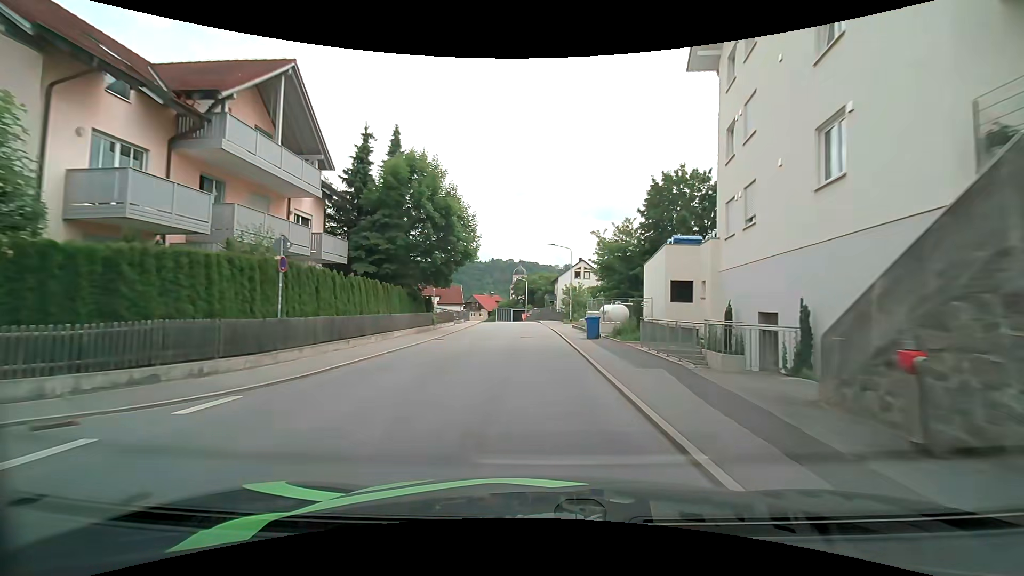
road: tertiary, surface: asphalt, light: Day
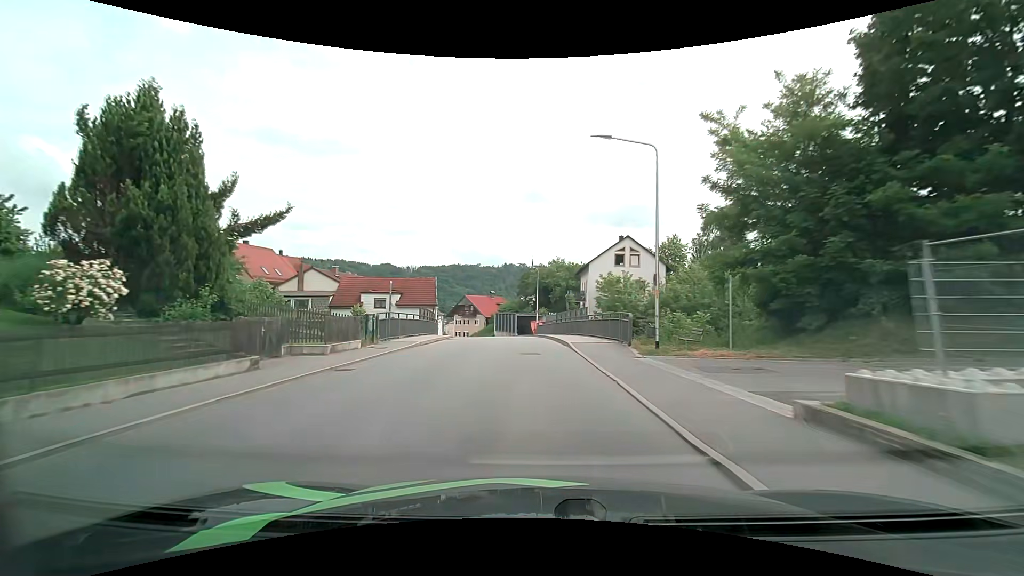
(-0.6, +32.0) m; -2°
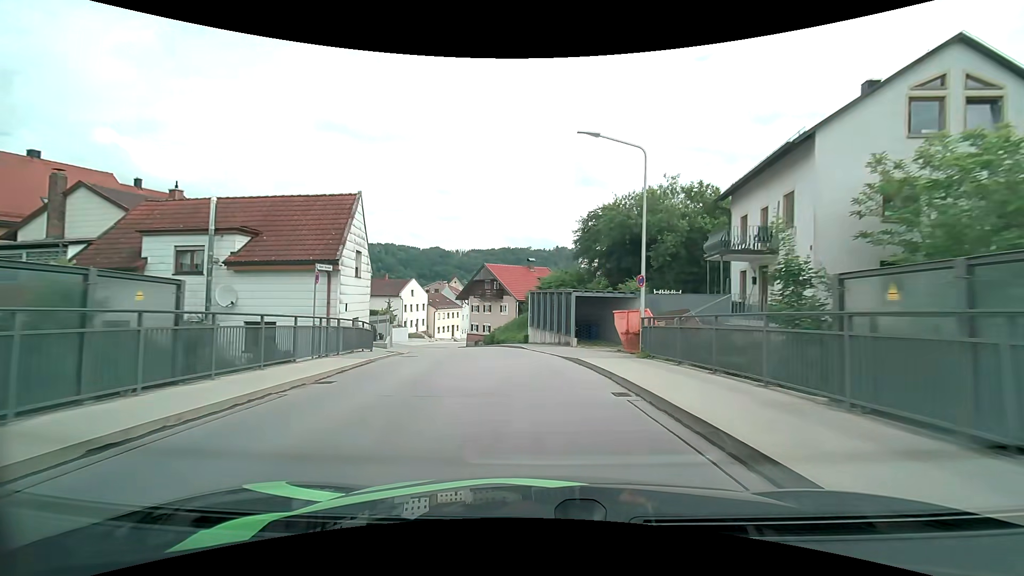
(-2.0, +36.2) m; -6°
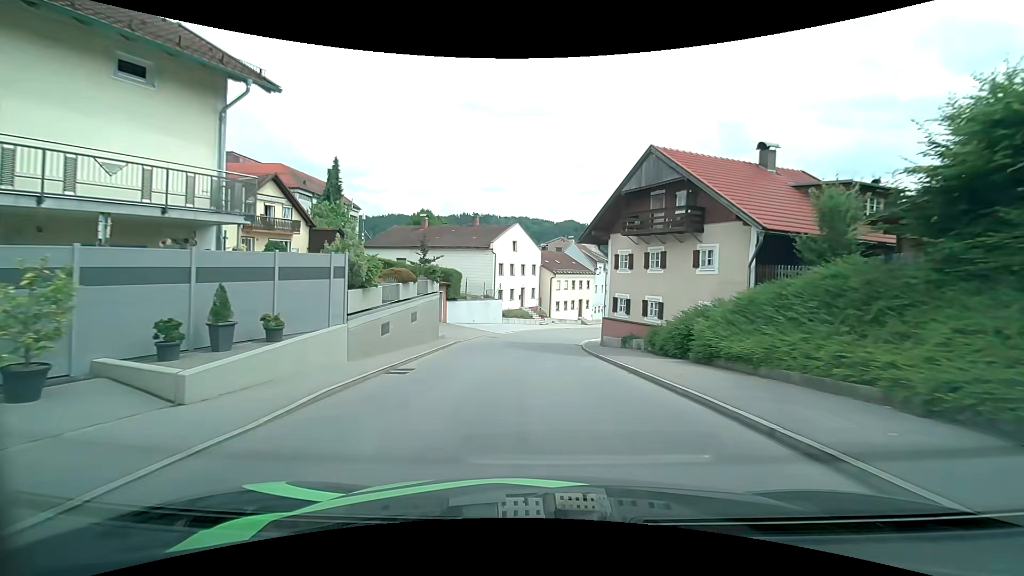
(-4.0, +30.5) m; -15°
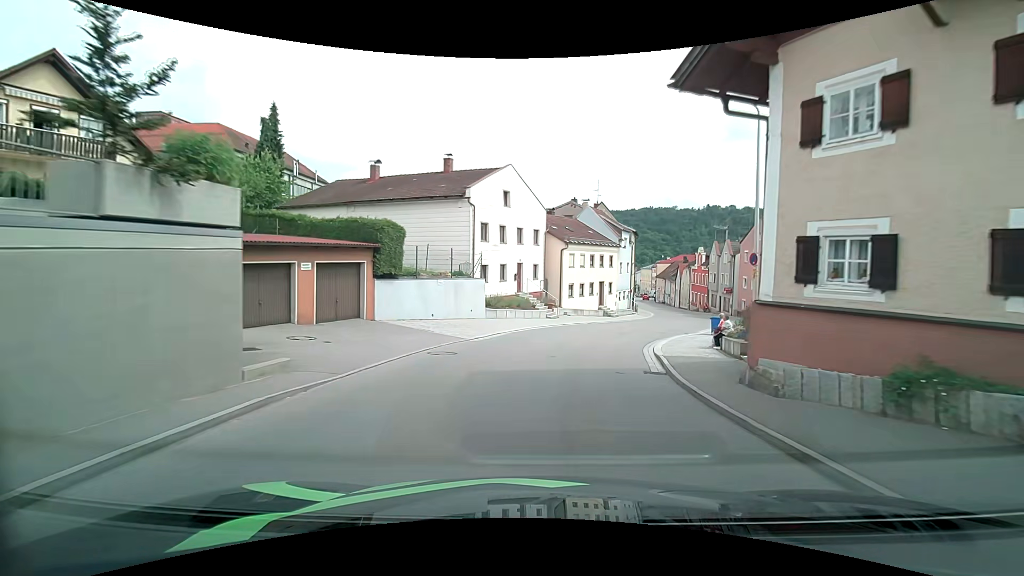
(-0.4, +17.1) m; -1°
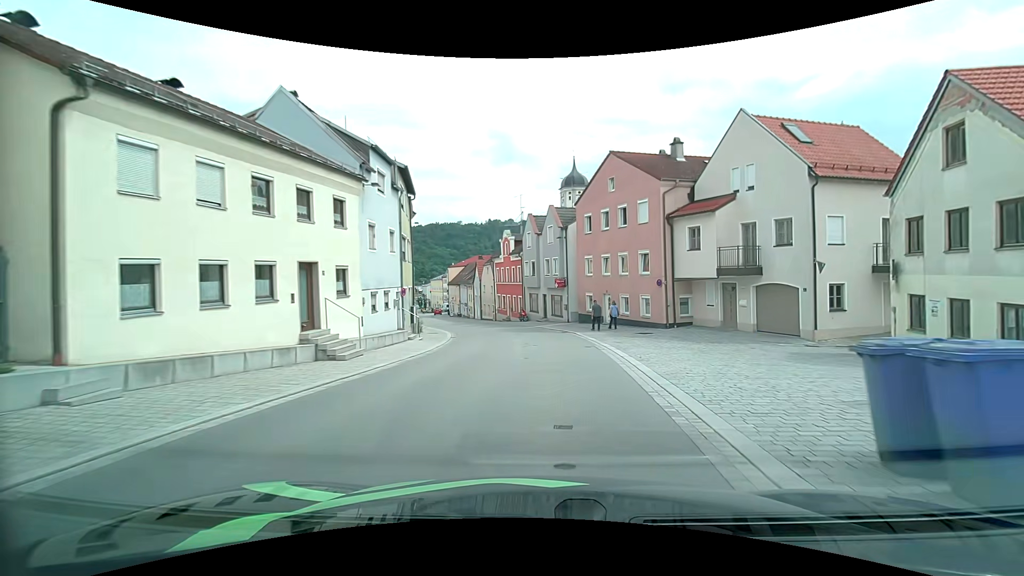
(+5.5, +27.5) m; +23°
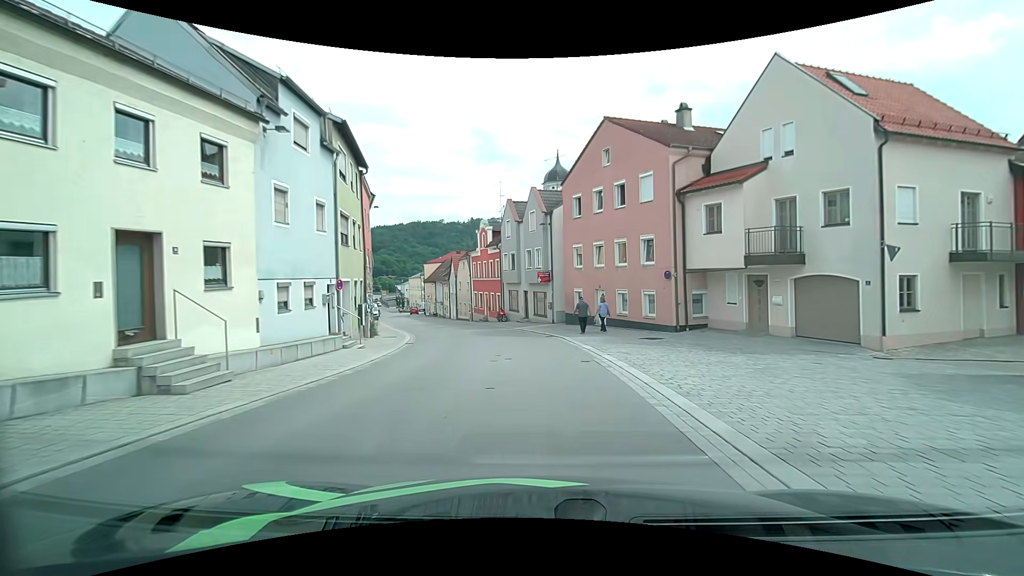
(+0.2, +5.8) m; +2°
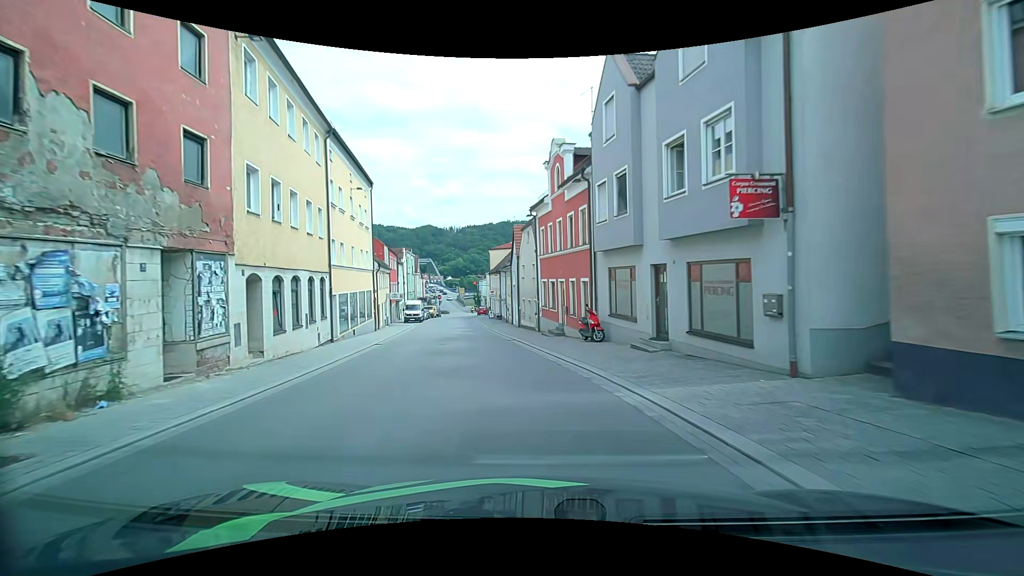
(-1.2, +23.5) m; -9°
